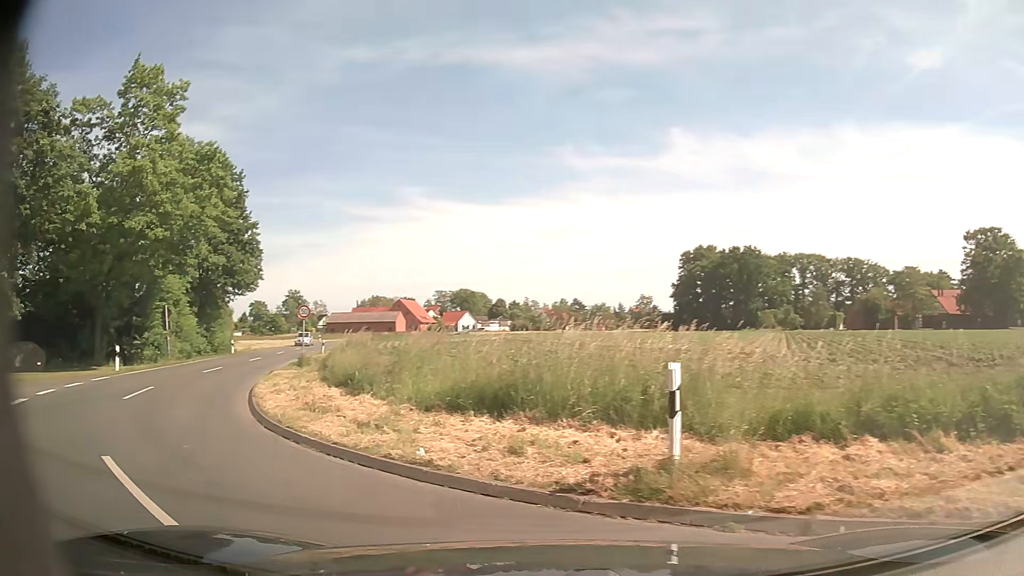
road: tertiary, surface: asphalt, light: Day
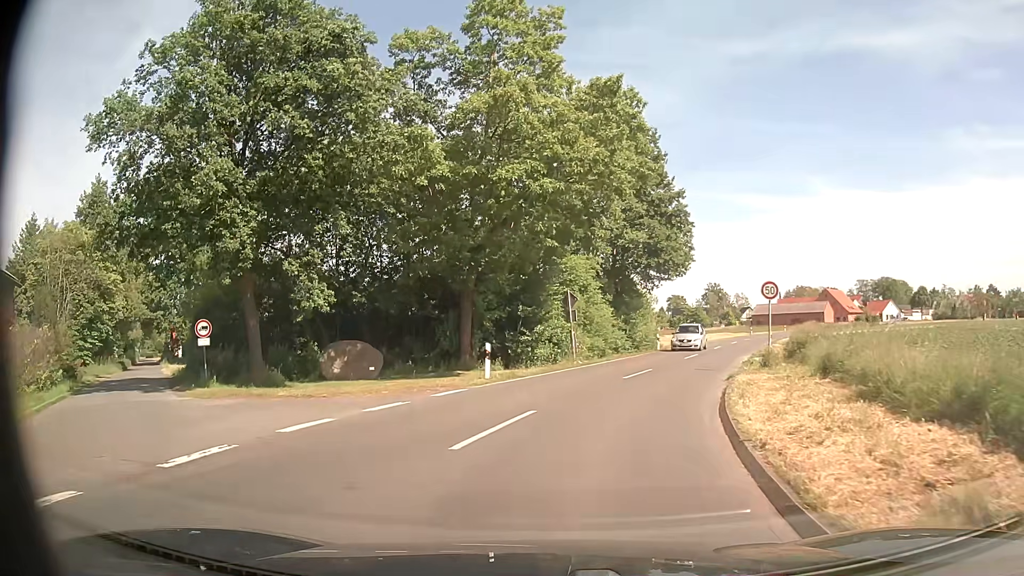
(-3.8, +8.3) m; -38°
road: secondary
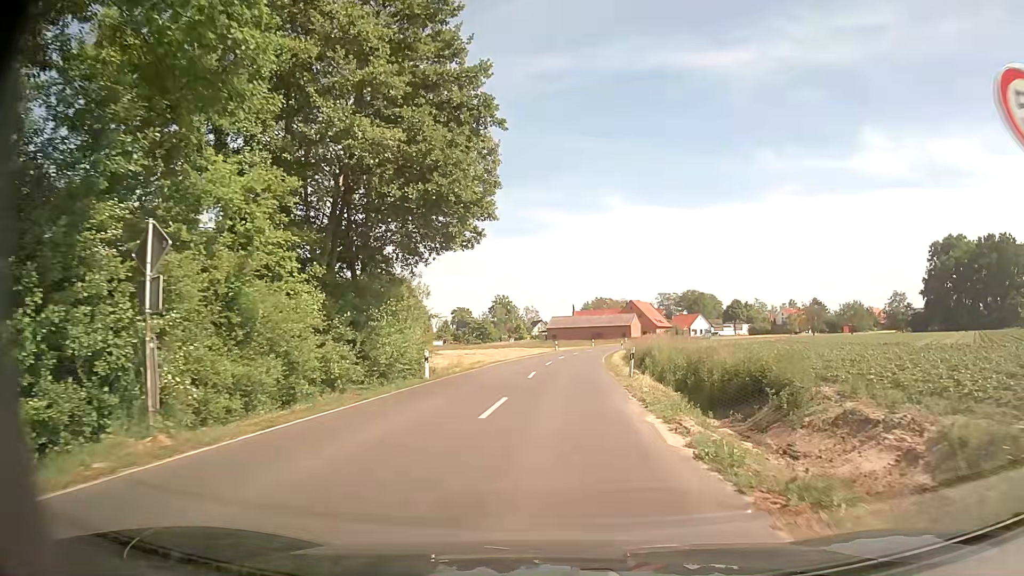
(+3.1, +19.9) m; +17°
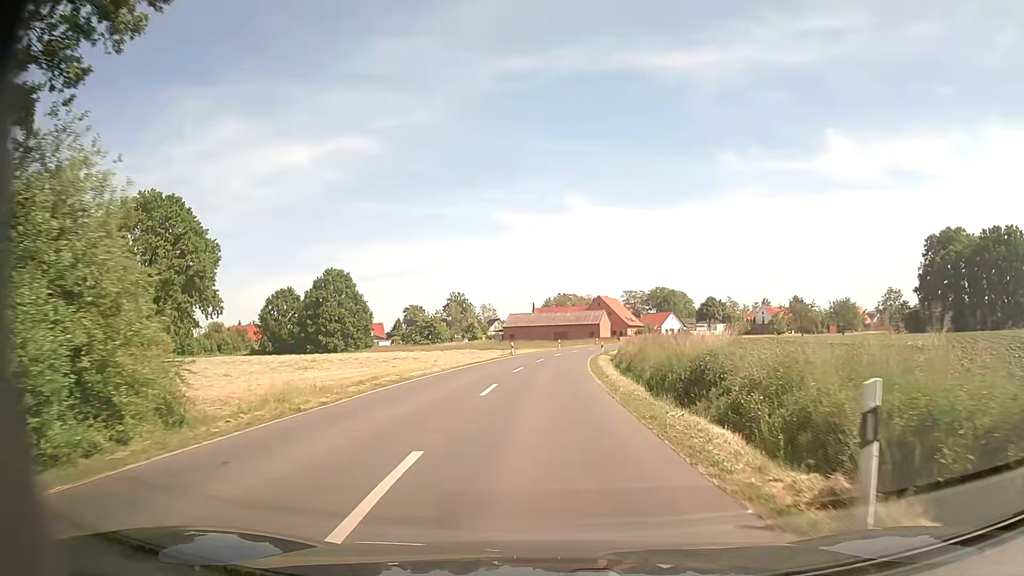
(+0.6, +20.1) m; +4°
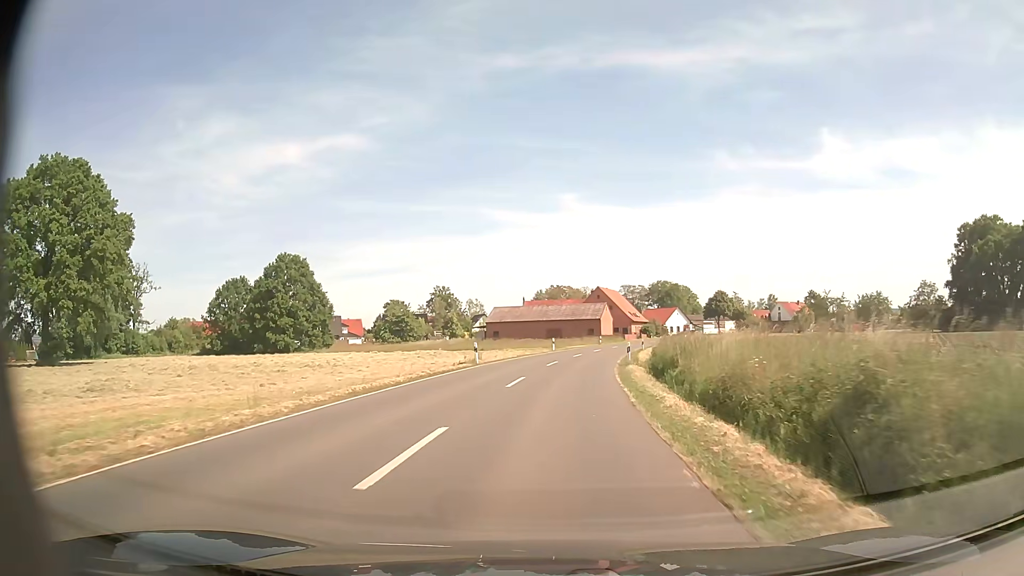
(+0.3, +22.4) m; +1°
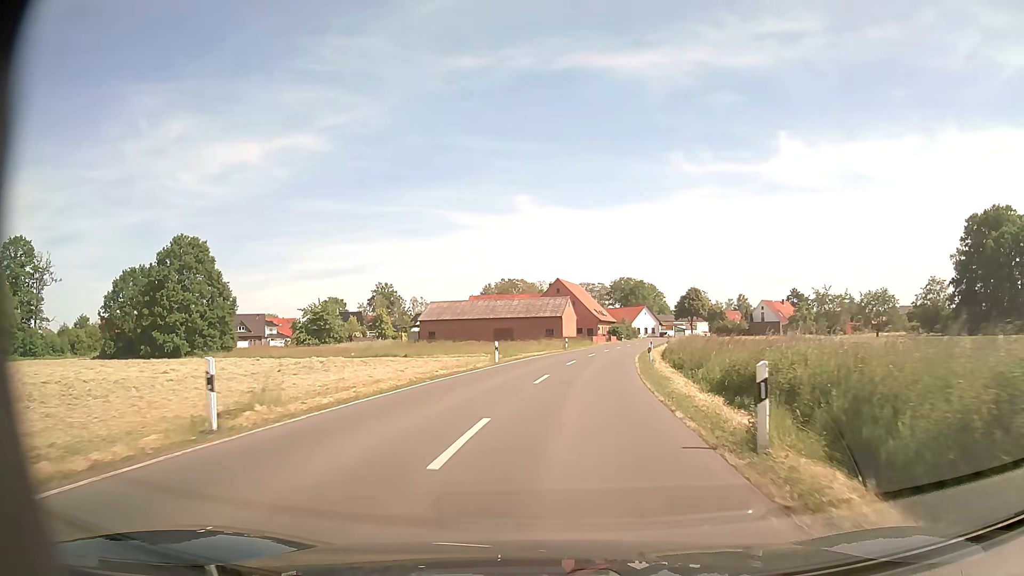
(+0.6, +23.4) m; +4°
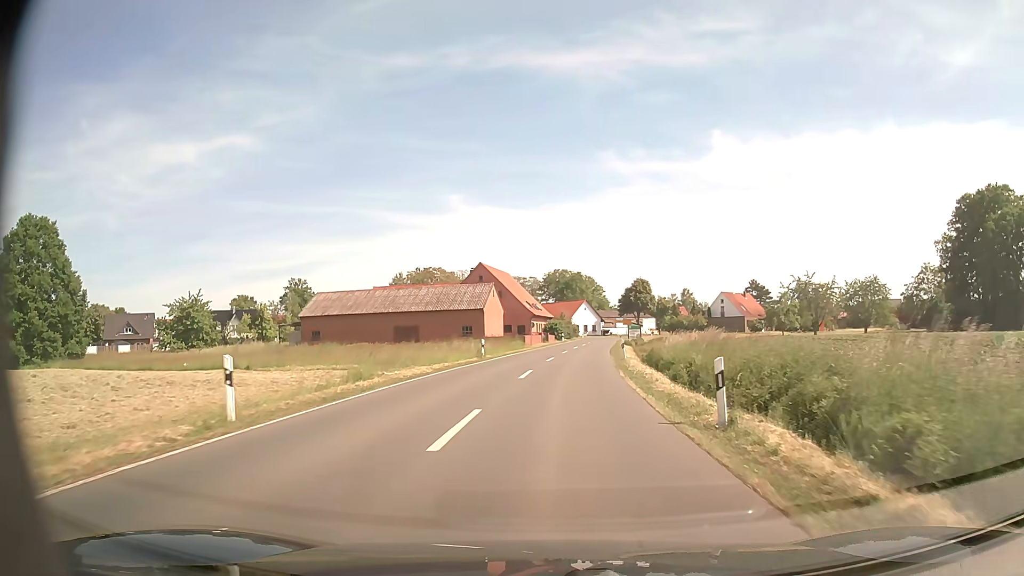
(+1.4, +23.1) m; +6°
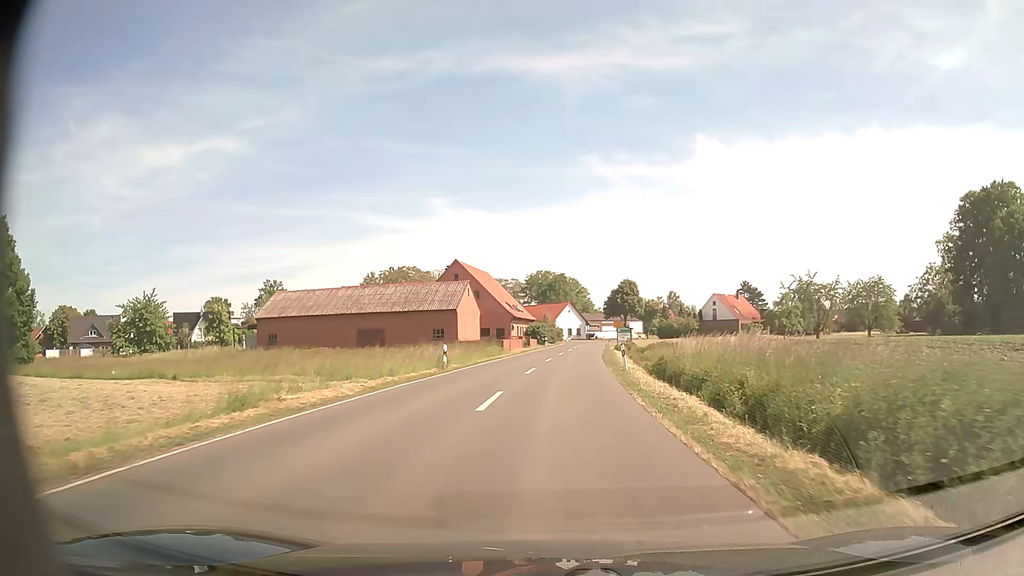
(+0.1, +7.7) m; +1°
(0, +10) (+1, +20) (+1, +30) (+2, +40) (+3, +50) (+3, +60) (+4, +70) (+5, +80) (+6, +90) (+7, +100) m
